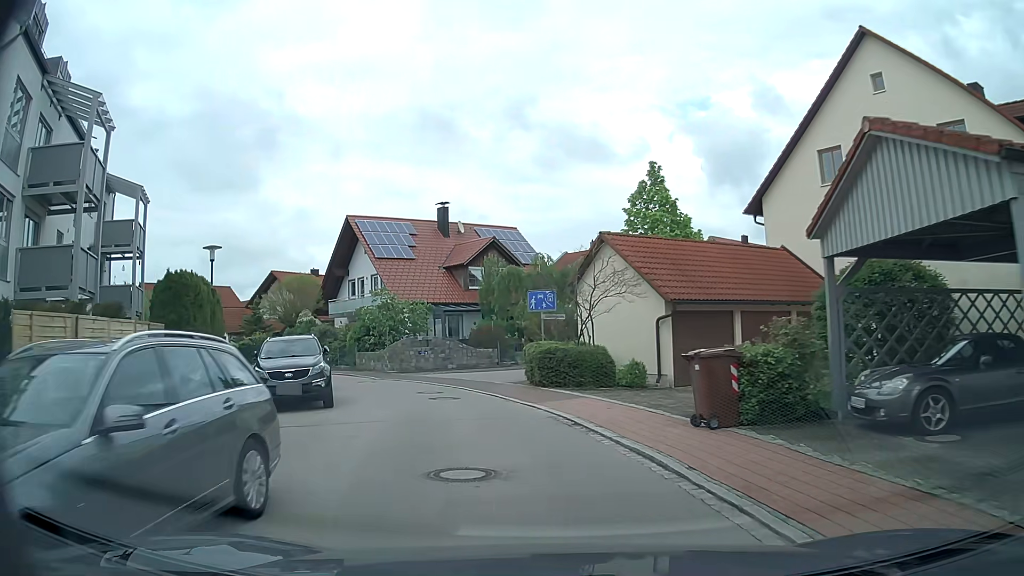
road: residential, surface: asphalt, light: Day
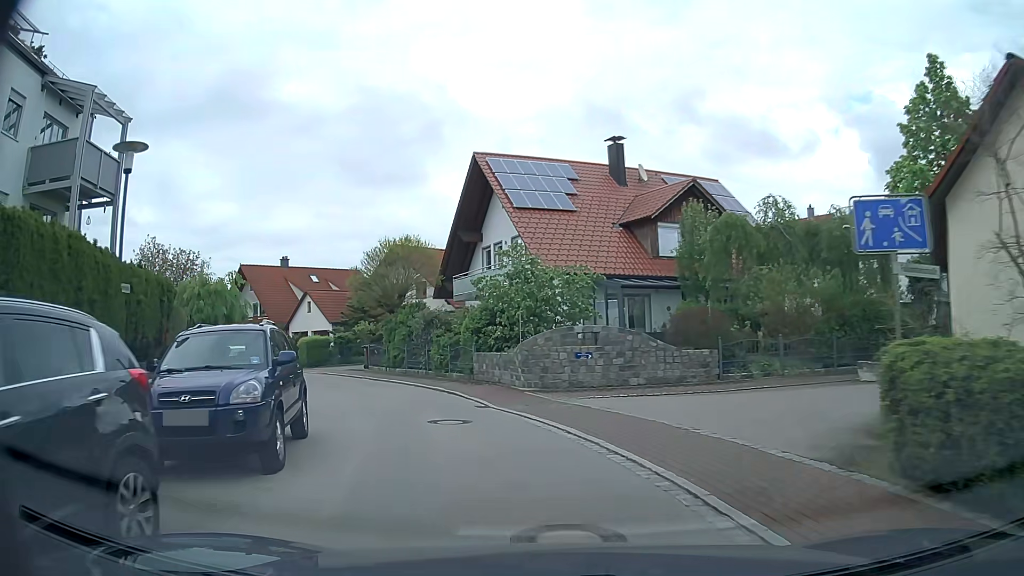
(-1.9, +14.1) m; -16°
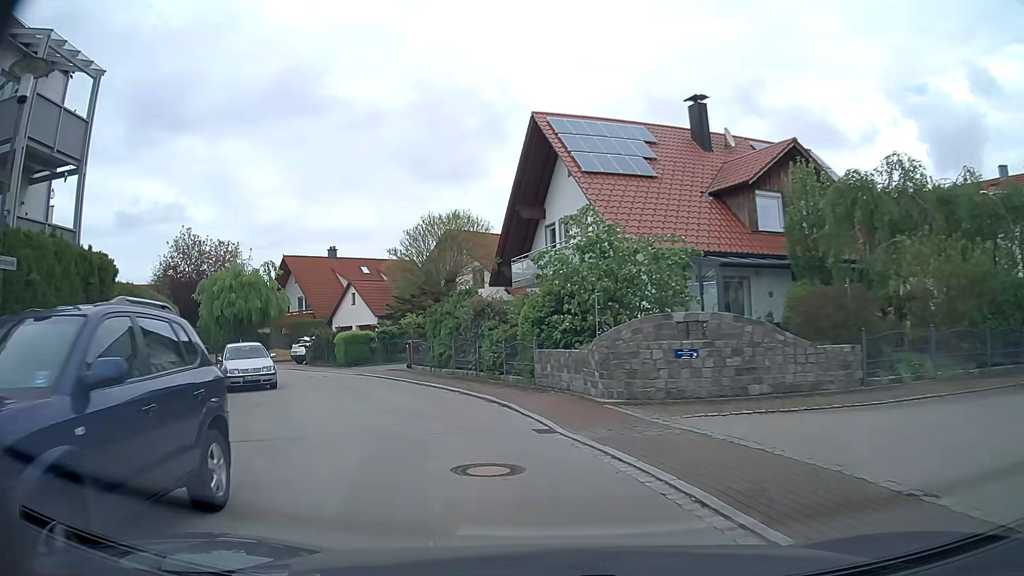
(-0.2, +4.8) m; -5°
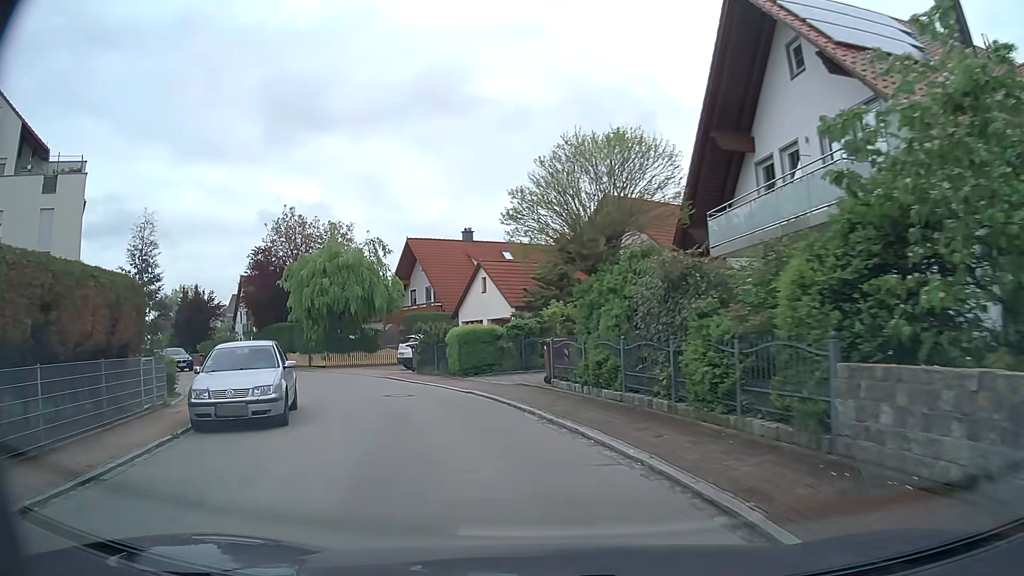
(-1.1, +10.0) m; -13°
(-1, +10) (-4, +19) (-10, +28) (-16, +36) (-22, +43) (-29, +51) (-36, +58) (-42, +66) (-49, +73) (-56, +80) m
